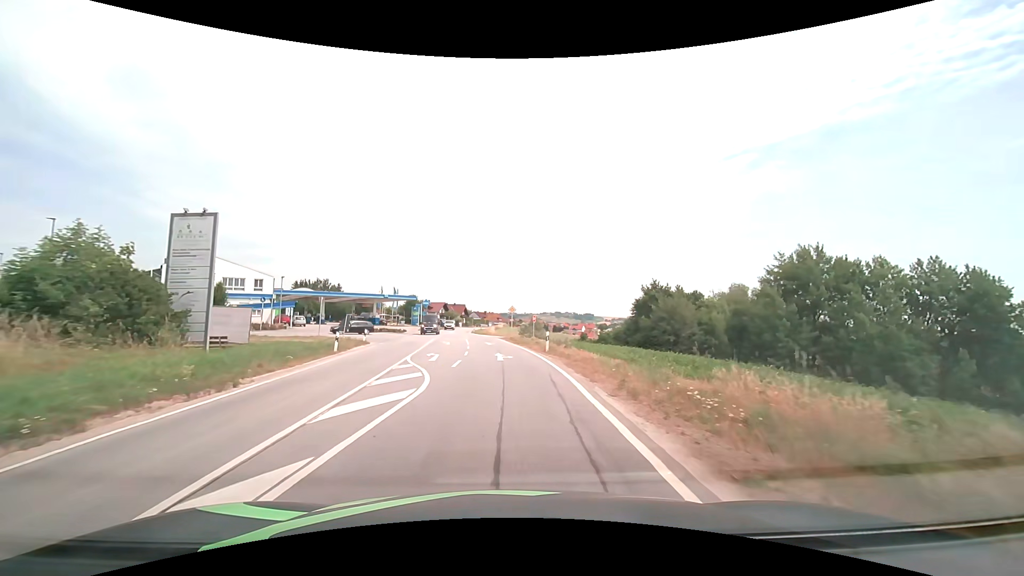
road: secondary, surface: asphalt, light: Day
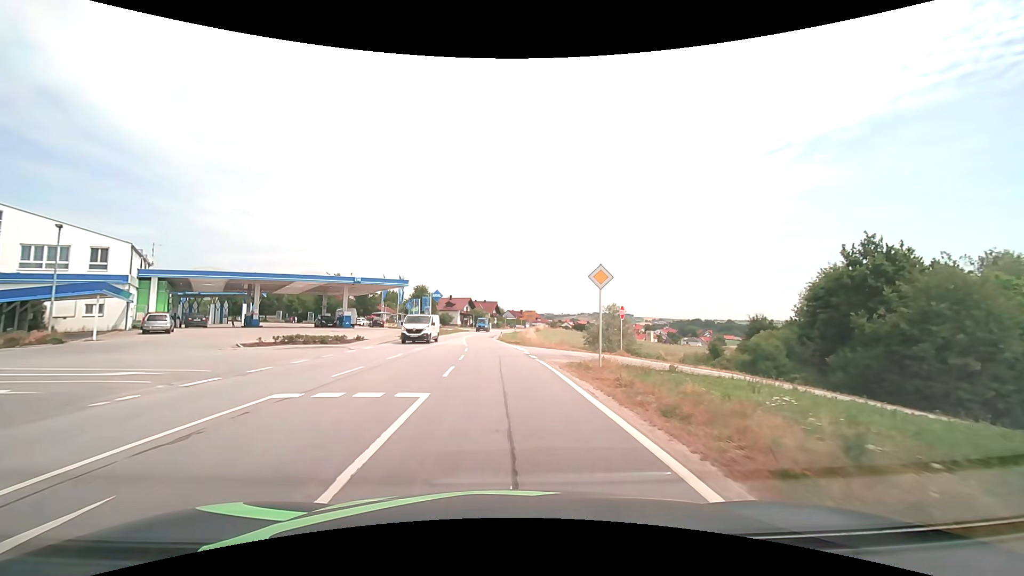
(-1.3, +34.8) m; -5°
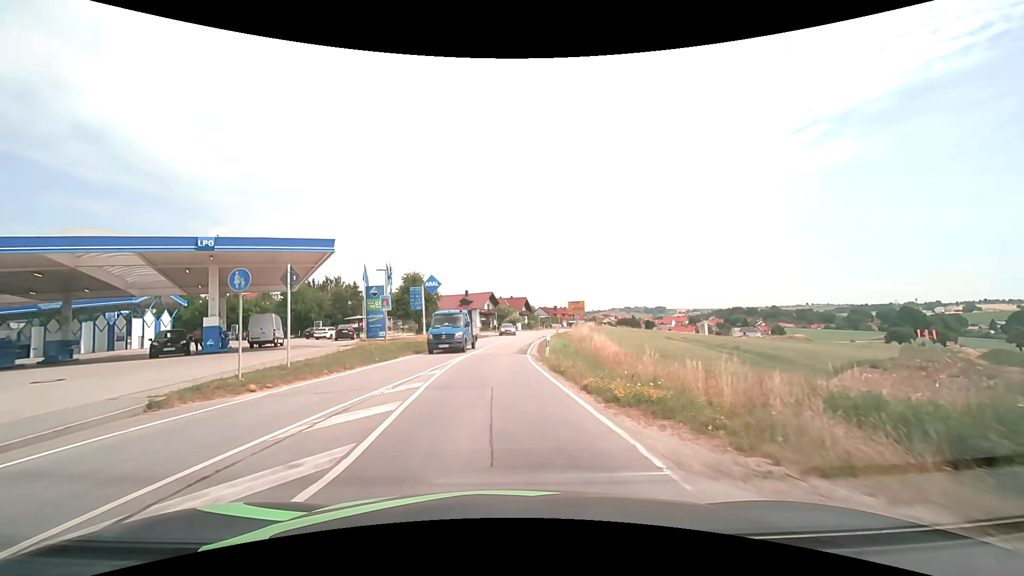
(-0.8, +30.7) m; -3°
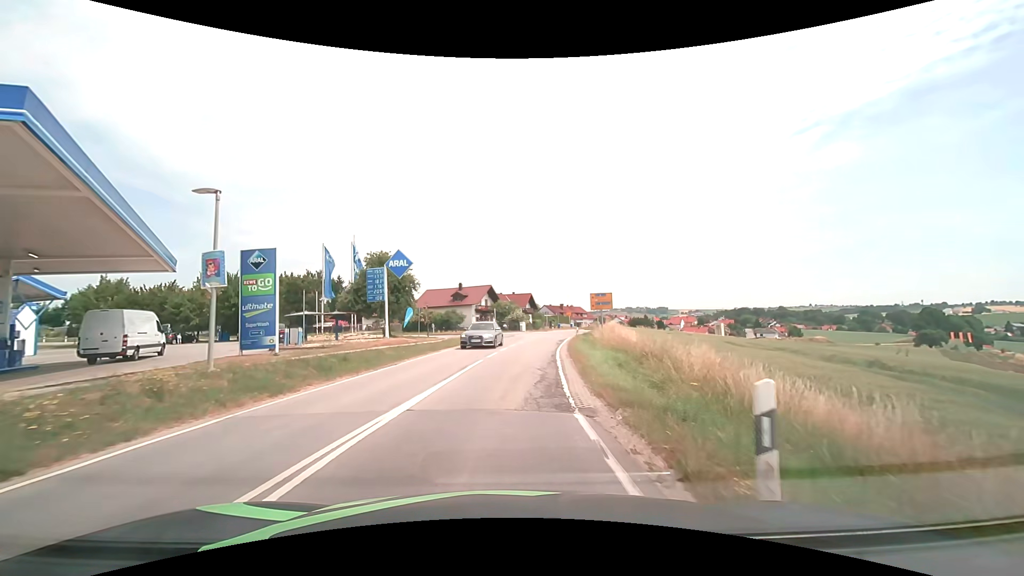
(-0.1, +16.6) m; 0°
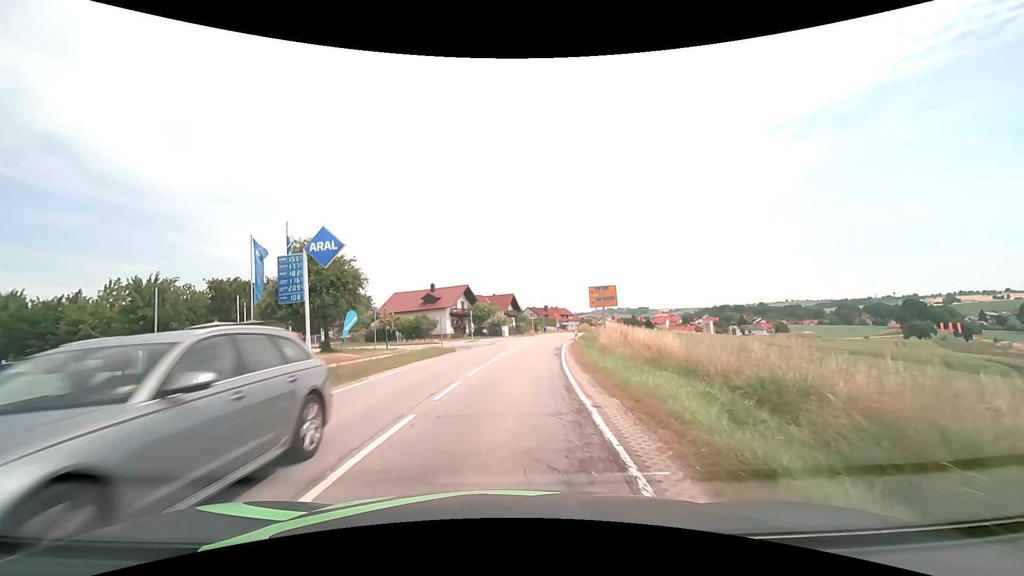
(+0.2, +10.5) m; +2°
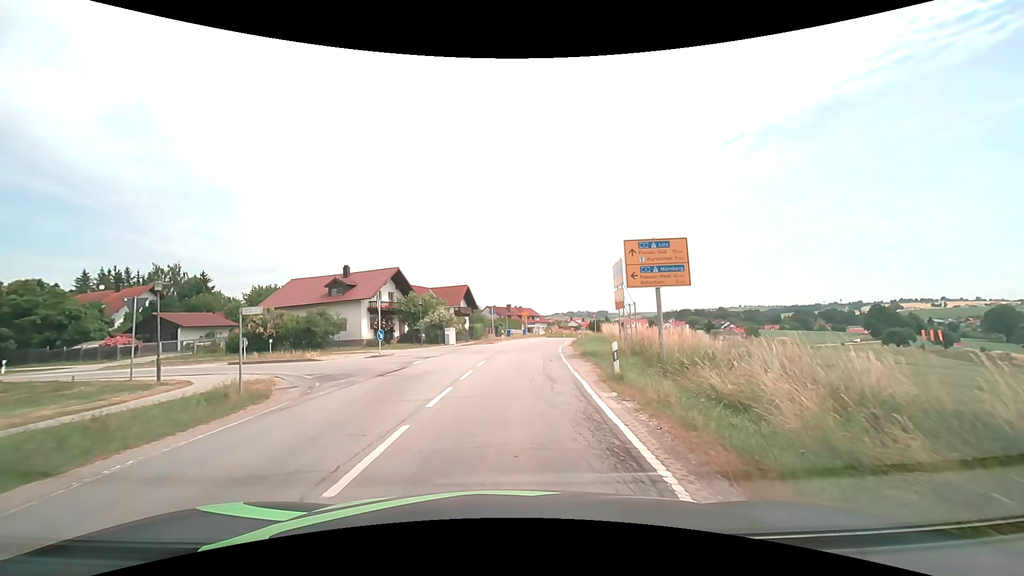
(+0.9, +23.1) m; +4°
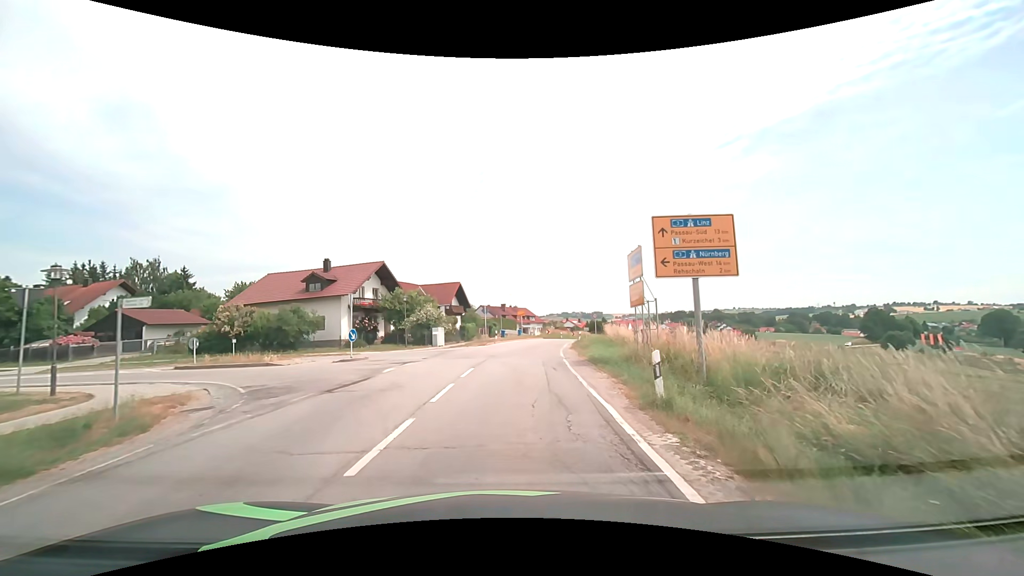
(0.0, +4.0) m; +1°
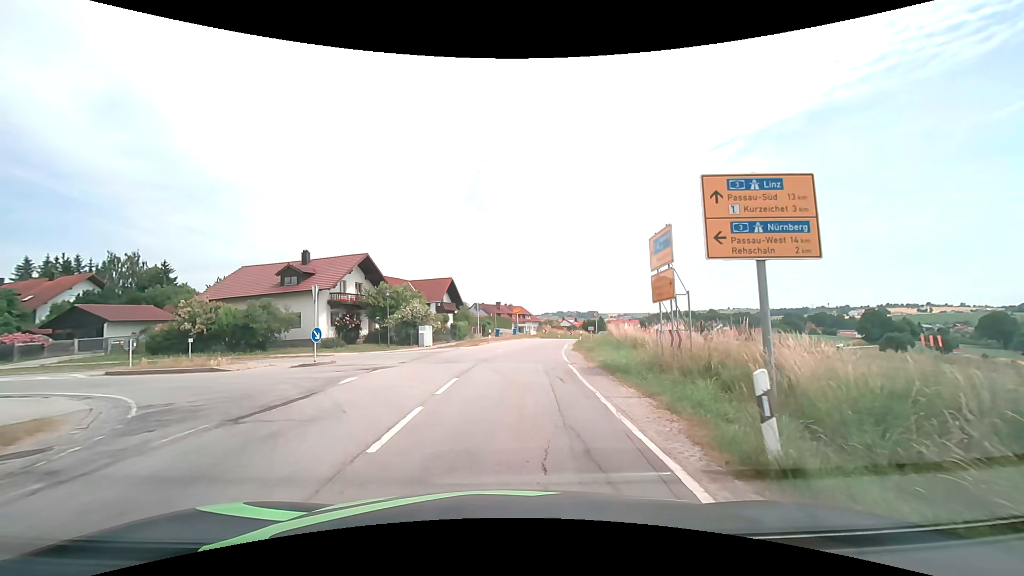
(0.0, +3.7) m; +1°
